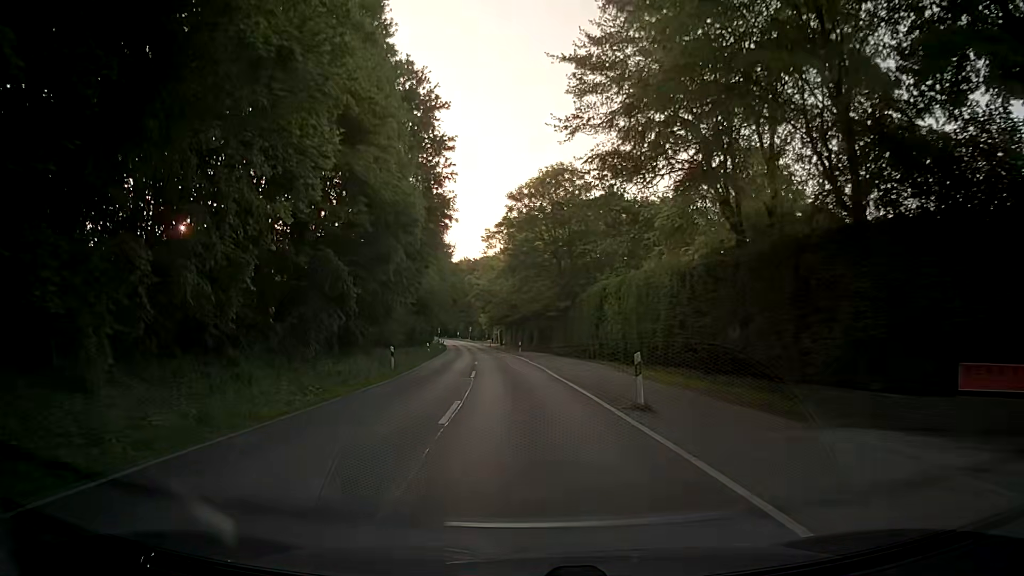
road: secondary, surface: asphalt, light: Day
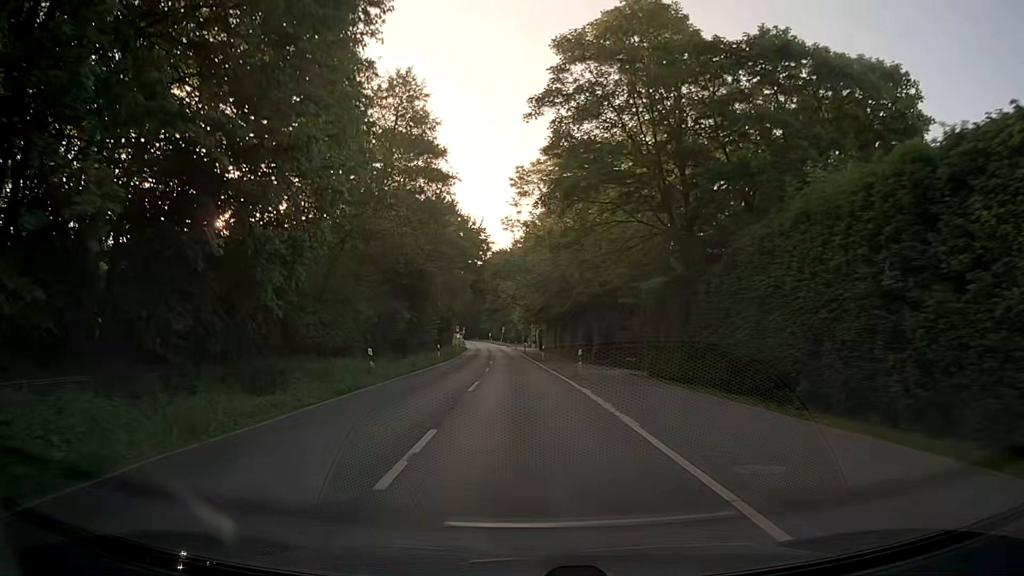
(-1.2, +30.4) m; -4°
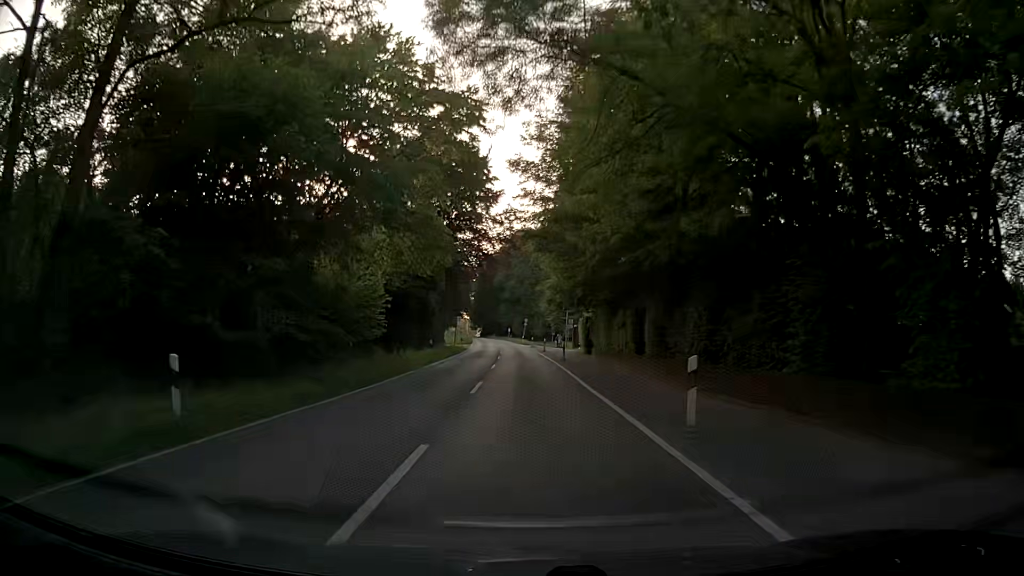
(-0.5, +38.1) m; -2°
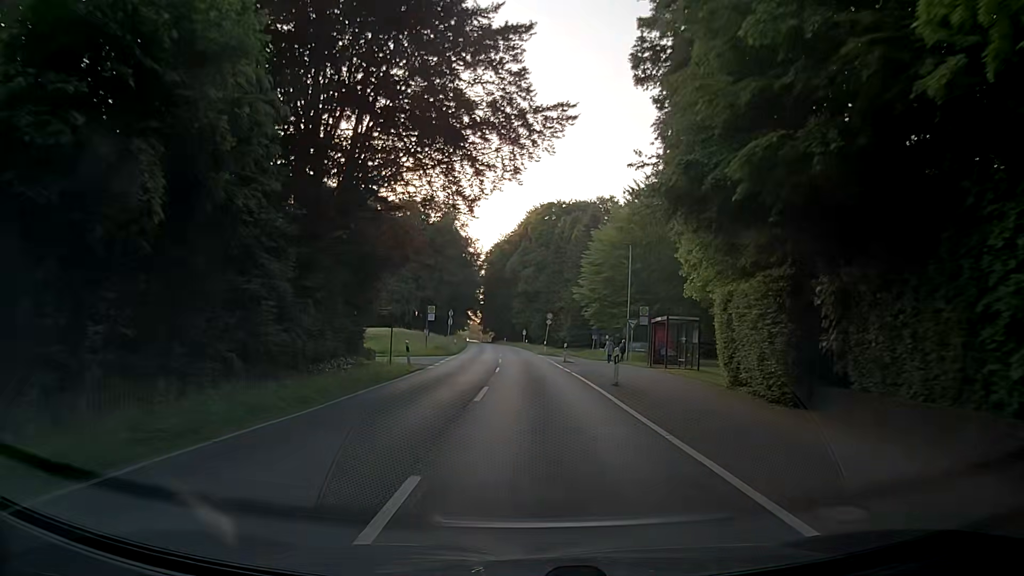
(-0.4, +38.1) m; -2°
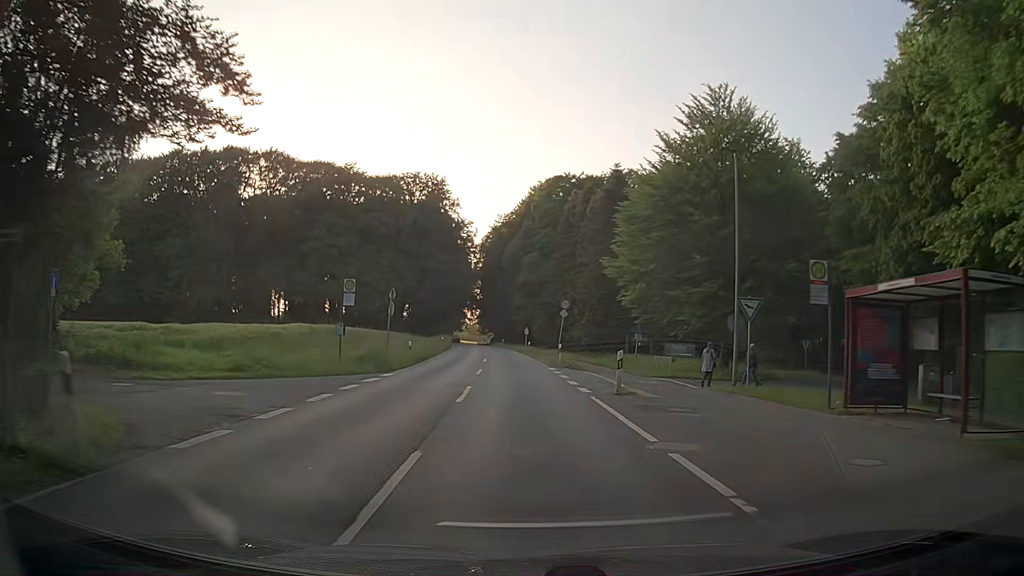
(+0.2, +22.7) m; 0°
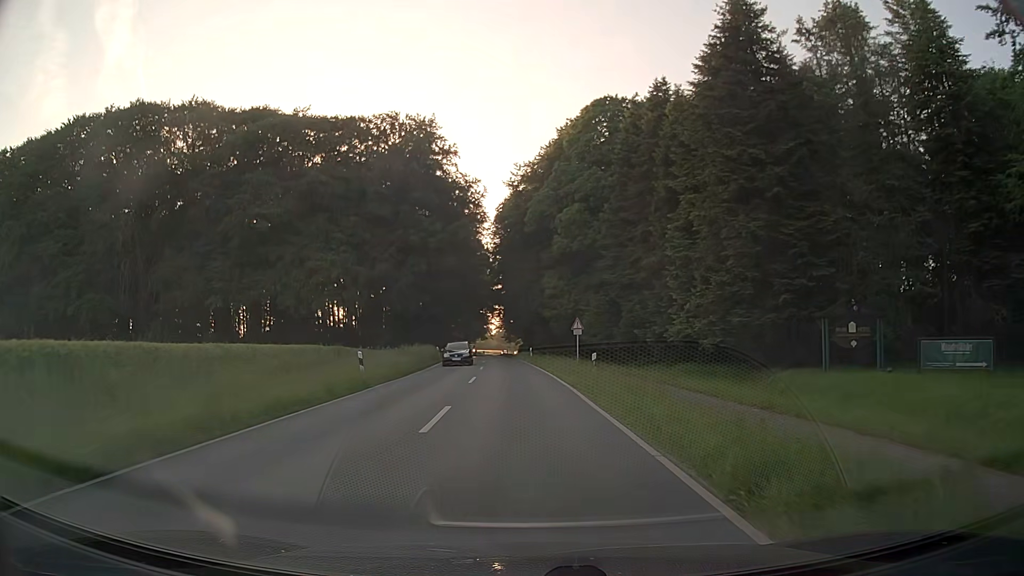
(-0.4, +38.0) m; -2°
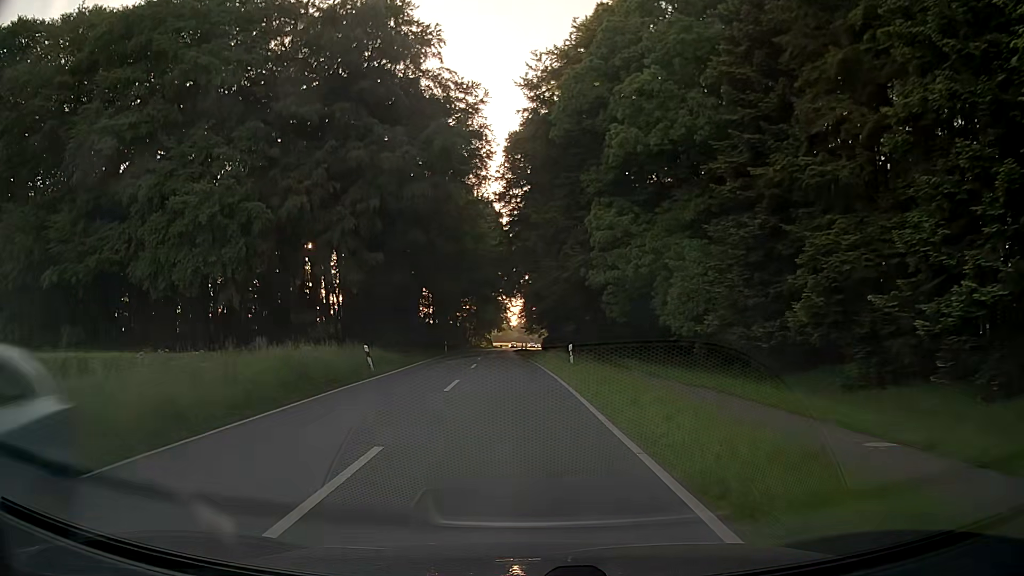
(-0.4, +30.4) m; -2°
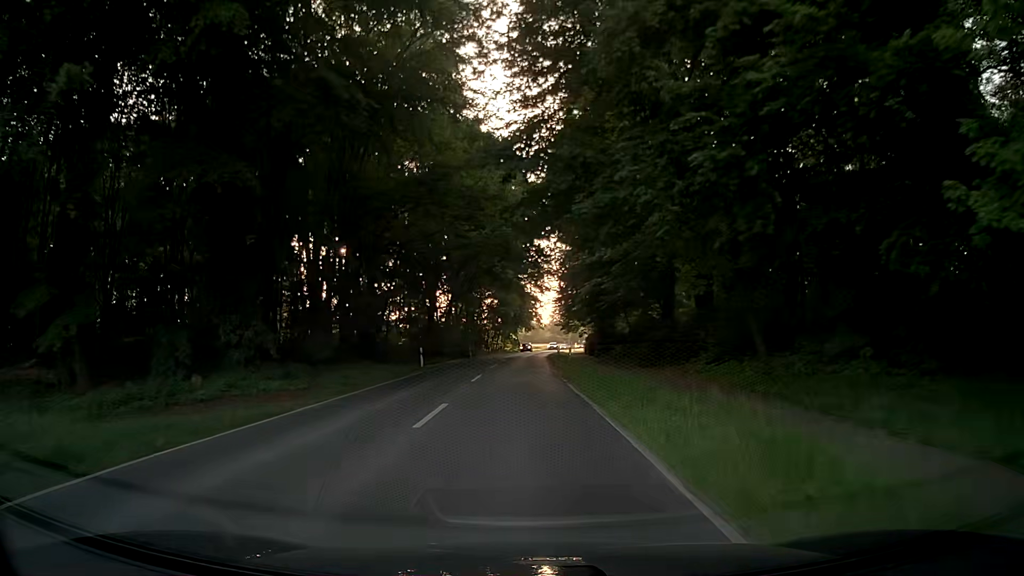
(-0.7, +30.4) m; -3°
(0, +10) (0, +20) (0, +30) (0, +40) (0, +50) (+1, +60) (+1, +70) (+1, +80) (+2, +90) (+3, +100) m
